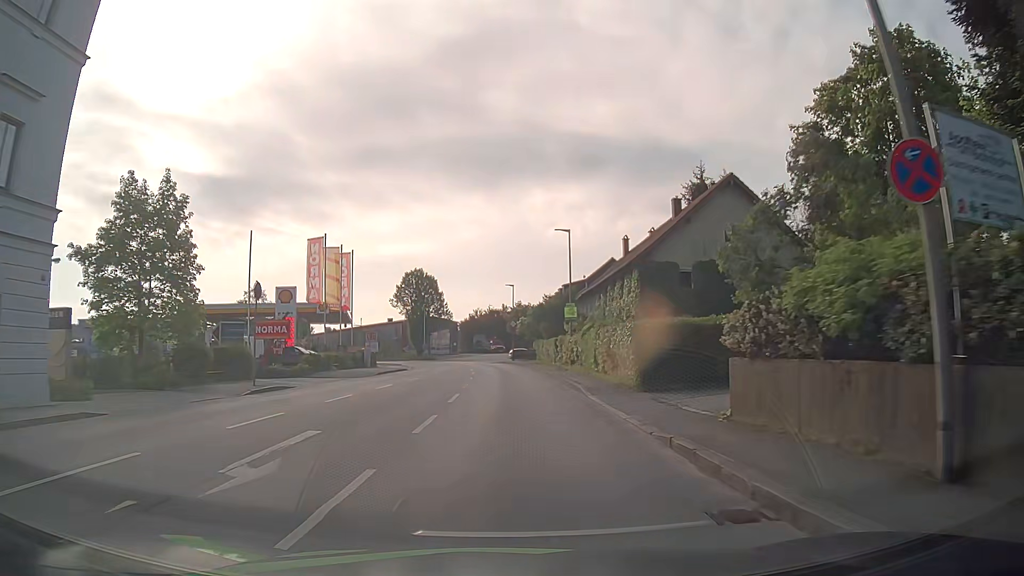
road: tertiary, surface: asphalt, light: Day
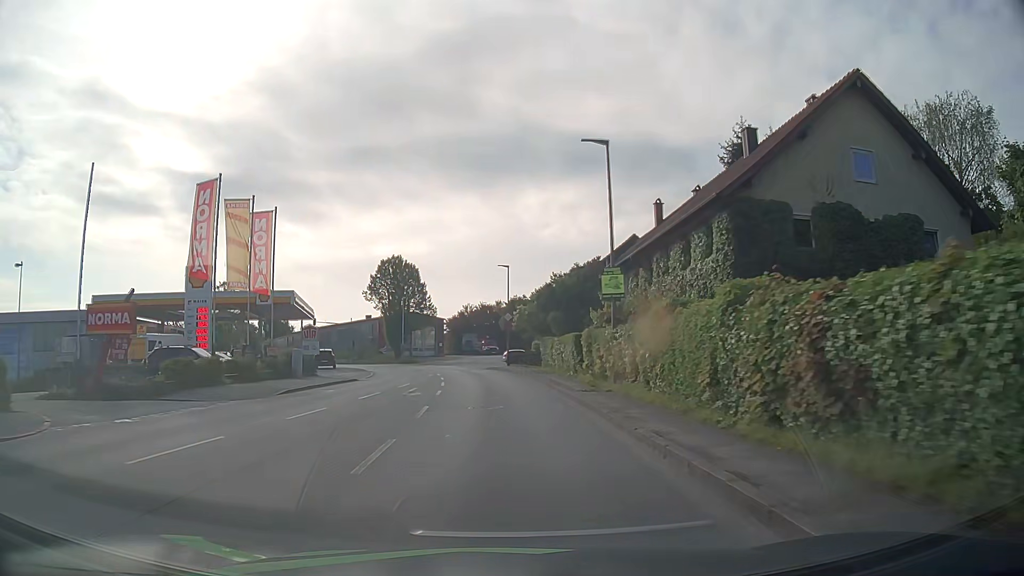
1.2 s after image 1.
(+0.2, +15.3) m; +1°
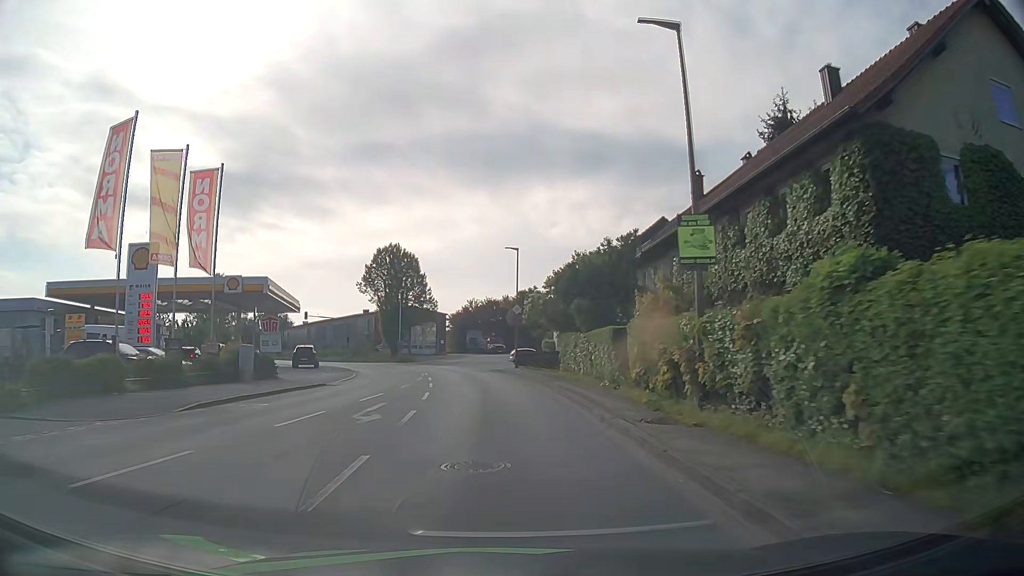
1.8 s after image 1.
(-0.1, +7.7) m; -2°
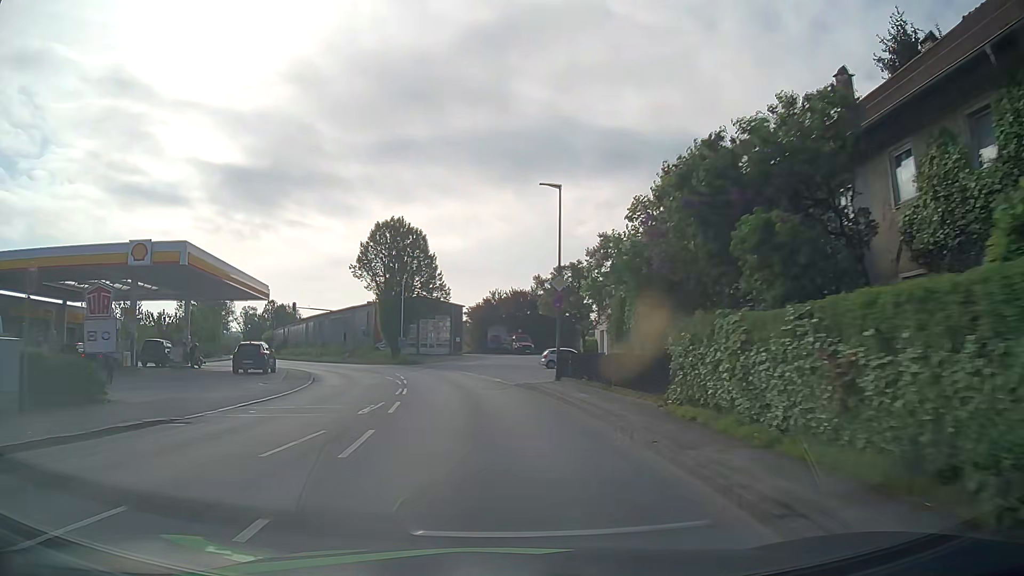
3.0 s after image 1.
(-0.1, +15.5) m; -2°
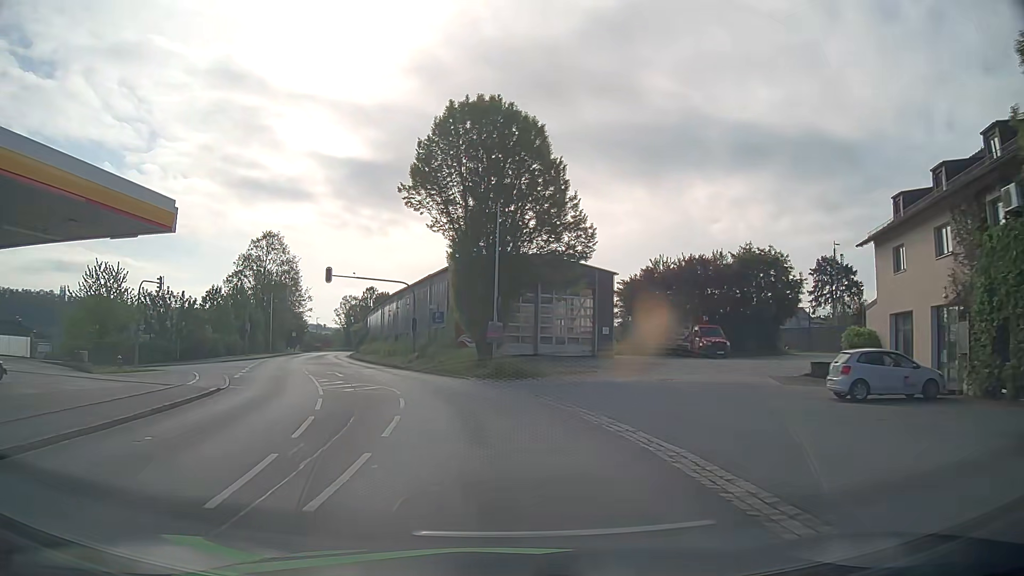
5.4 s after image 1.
(-2.6, +30.6) m; -11°
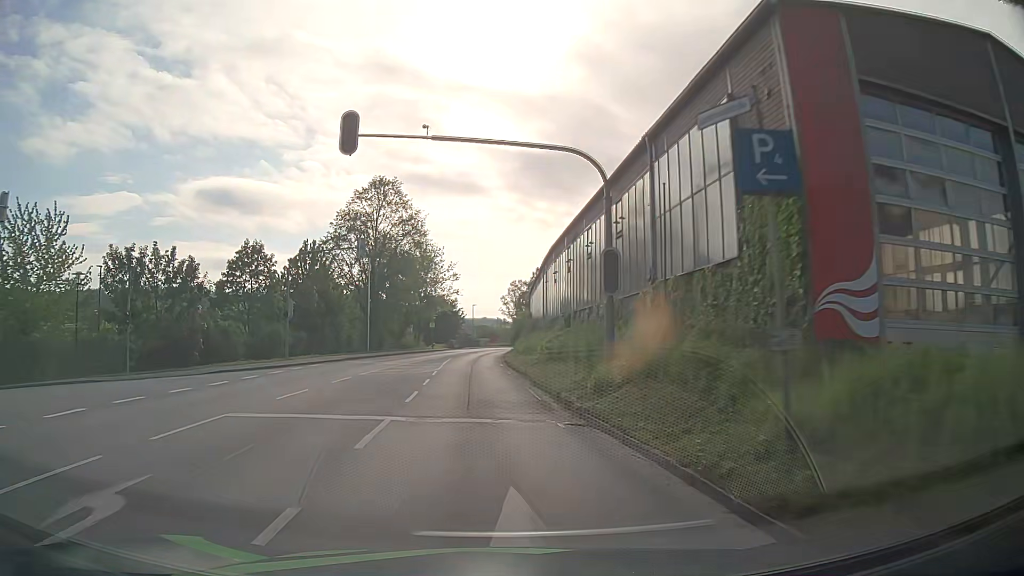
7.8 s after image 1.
(-4.3, +30.4) m; -16°
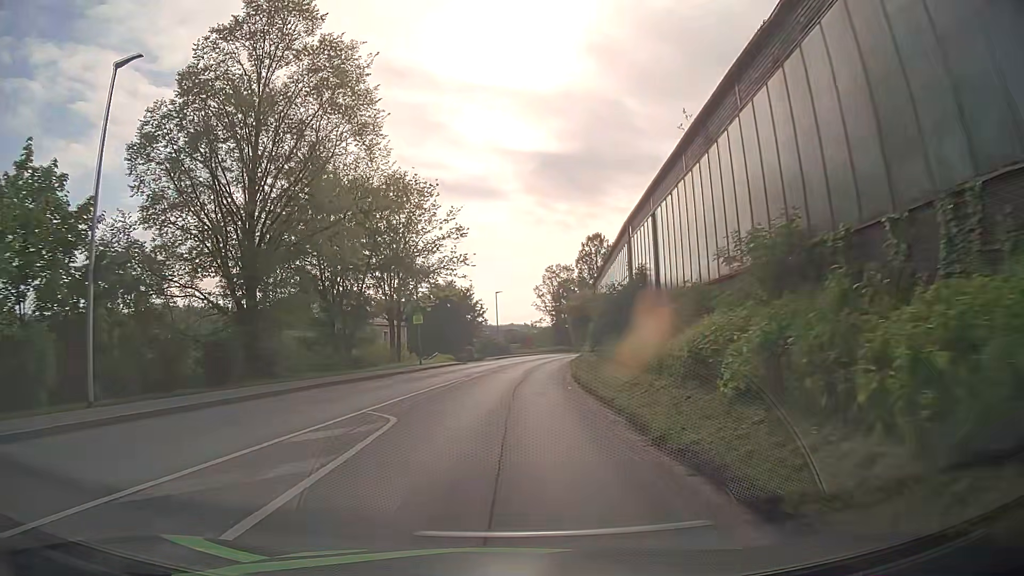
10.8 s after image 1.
(-1.8, +39.2) m; -2°
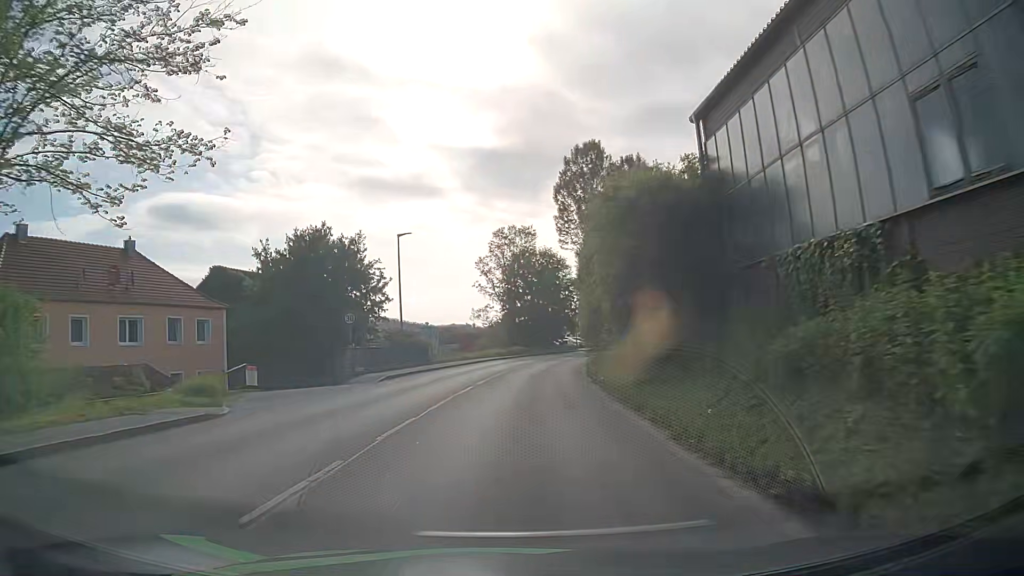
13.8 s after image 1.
(+1.5, +38.7) m; +4°
(0, +10) (0, +20) (+1, +30) (+2, +40) (+4, +50) (+6, +60) (+8, +69) (+11, +79) (+14, +88) (+17, +98) m
